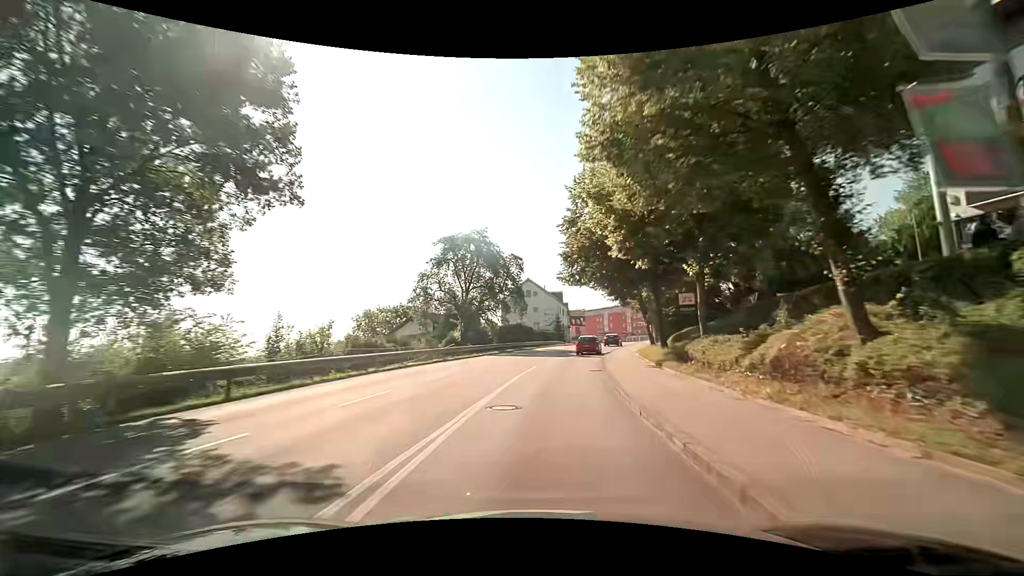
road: tertiary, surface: asphalt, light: Day
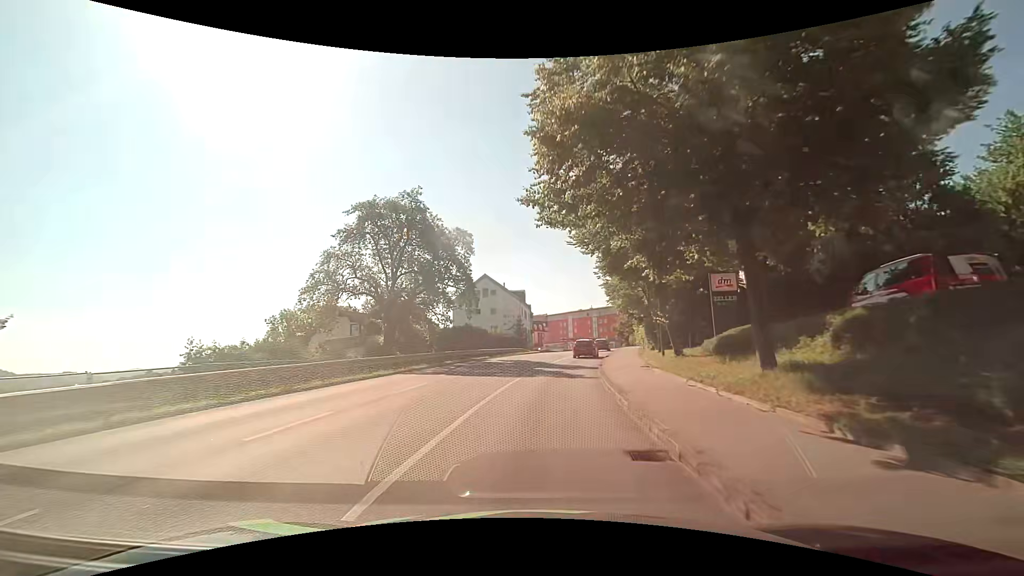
(+0.6, +14.7) m; +4°
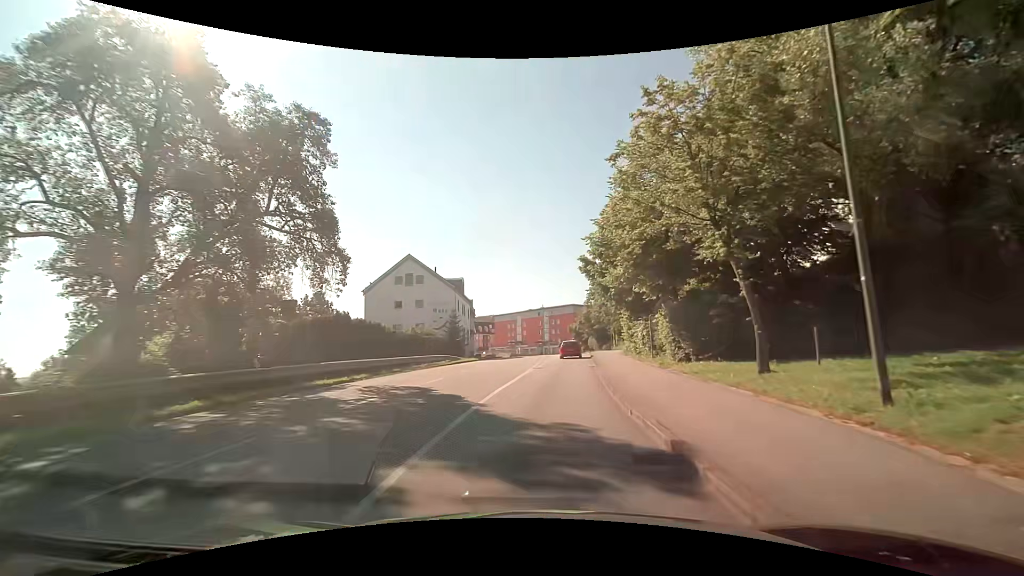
(+1.0, +20.3) m; +6°
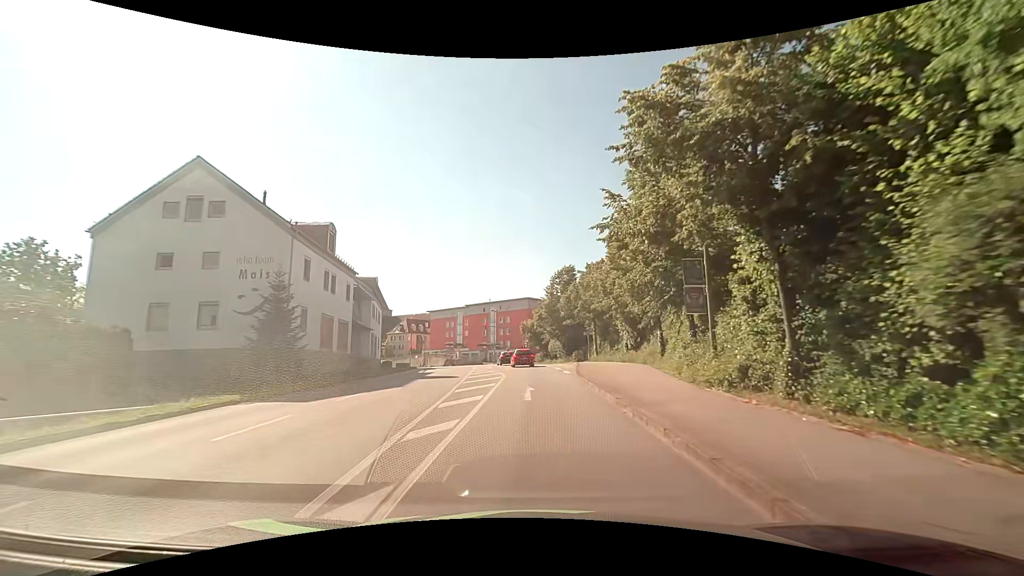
(+1.9, +32.1) m; +5°
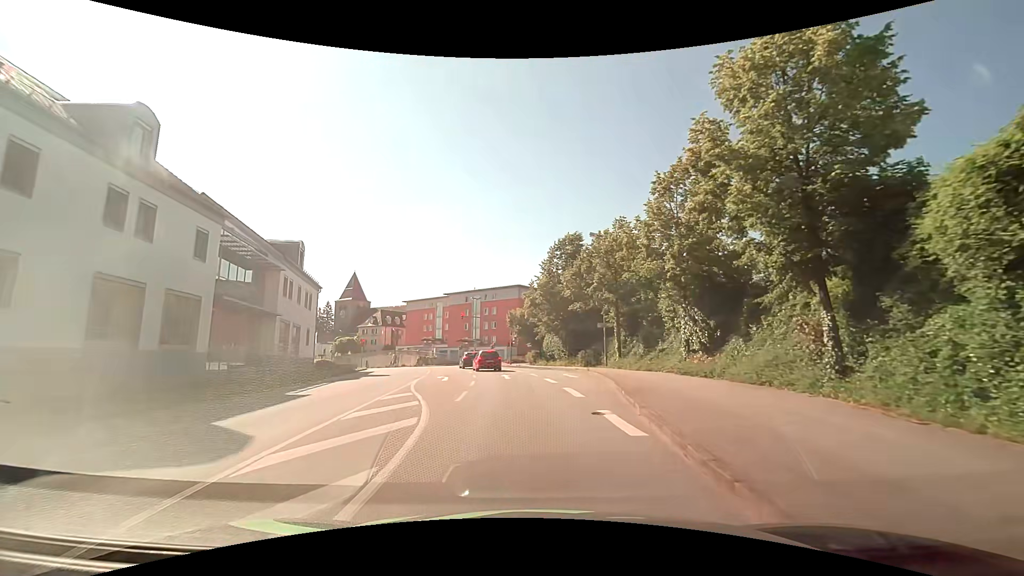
(+0.3, +18.1) m; +2°
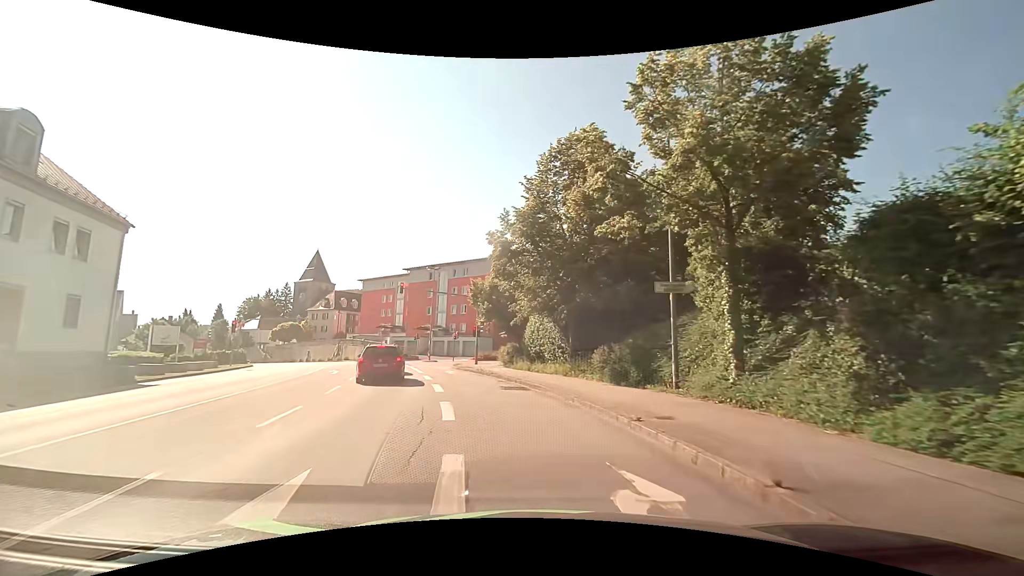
(+0.7, +22.0) m; +2°
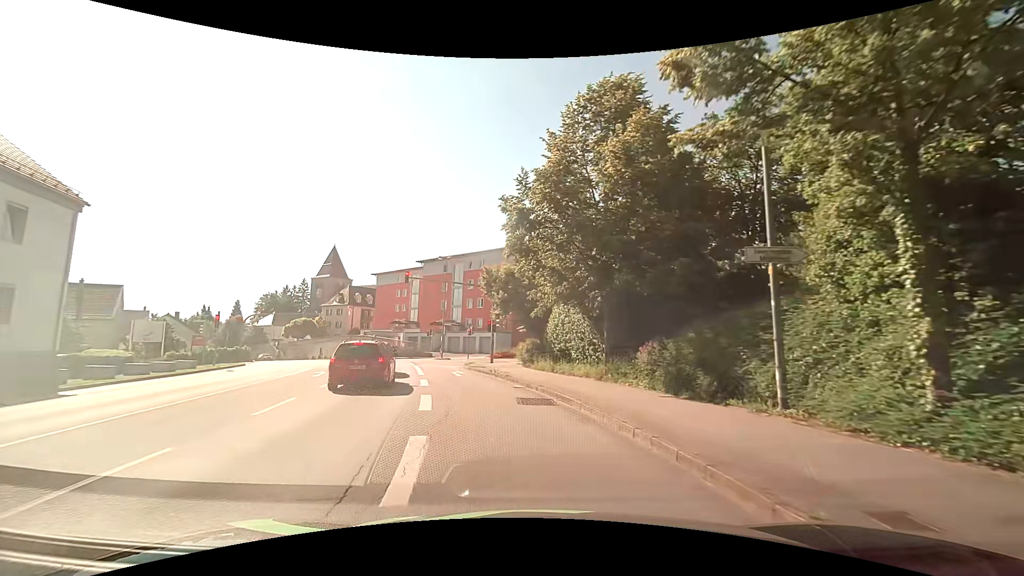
(-0.1, +4.9) m; -2°
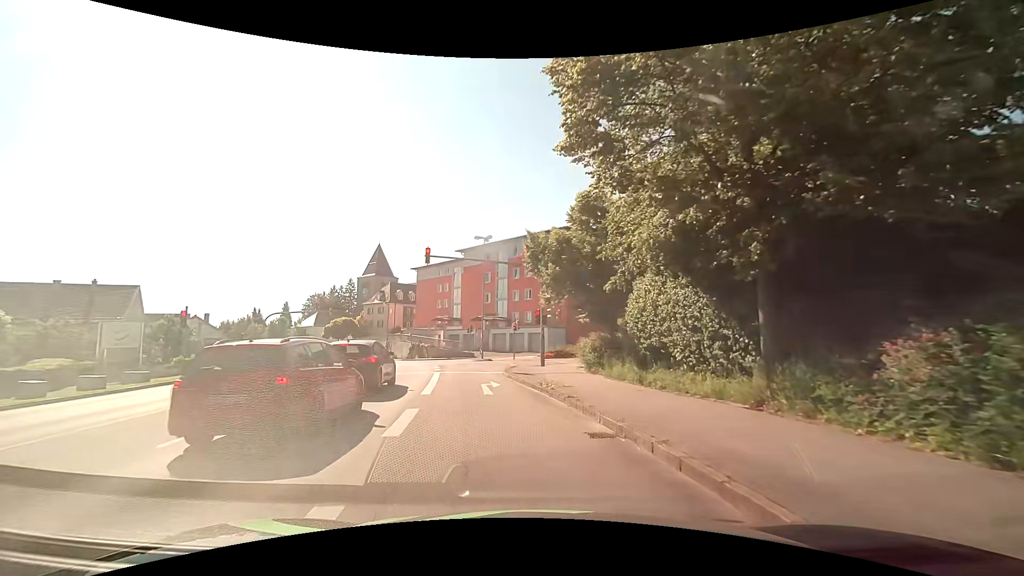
(-0.5, +9.0) m; -7°
